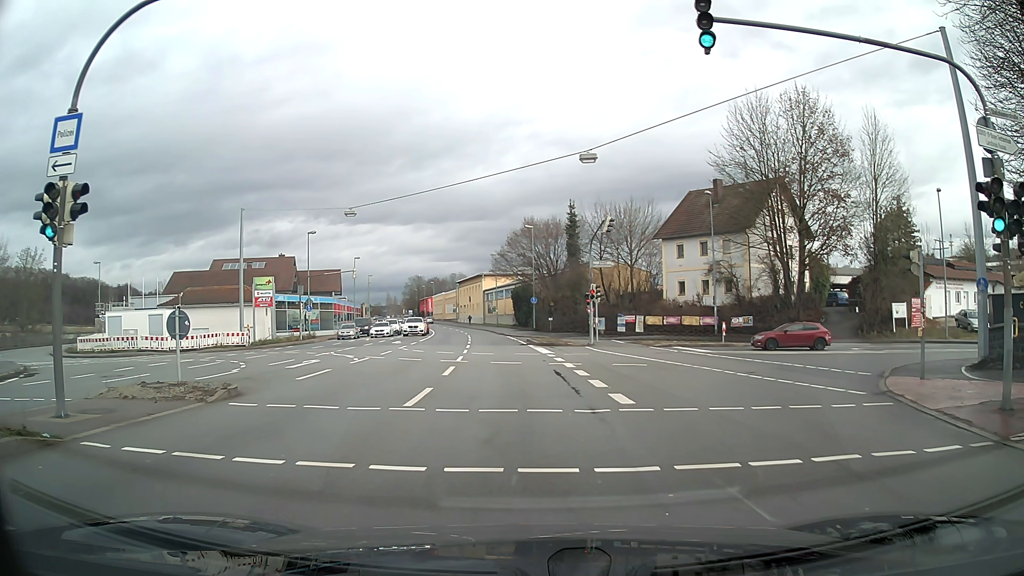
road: primary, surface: asphalt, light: Day
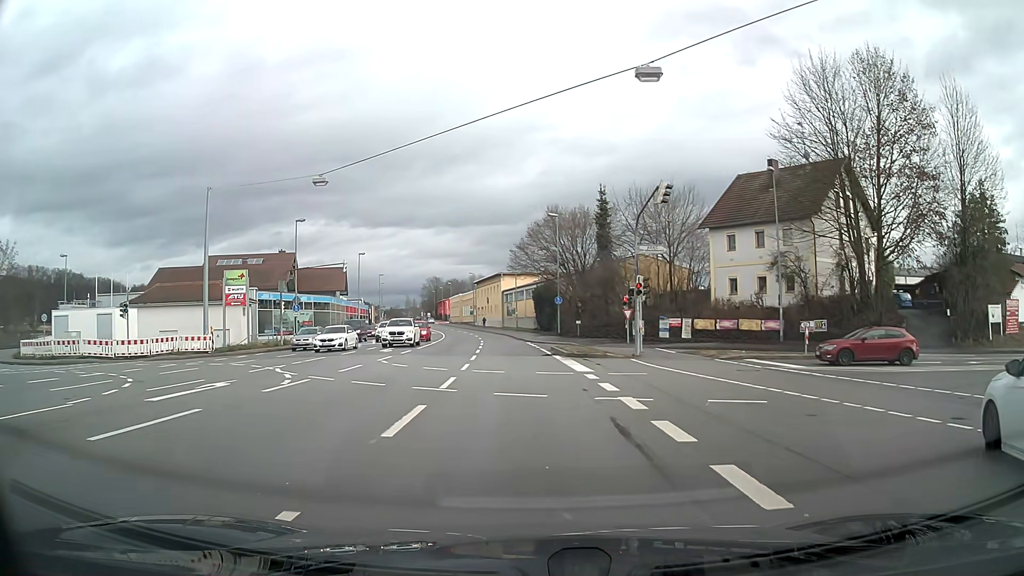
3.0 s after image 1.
(-0.2, +9.8) m; -2°
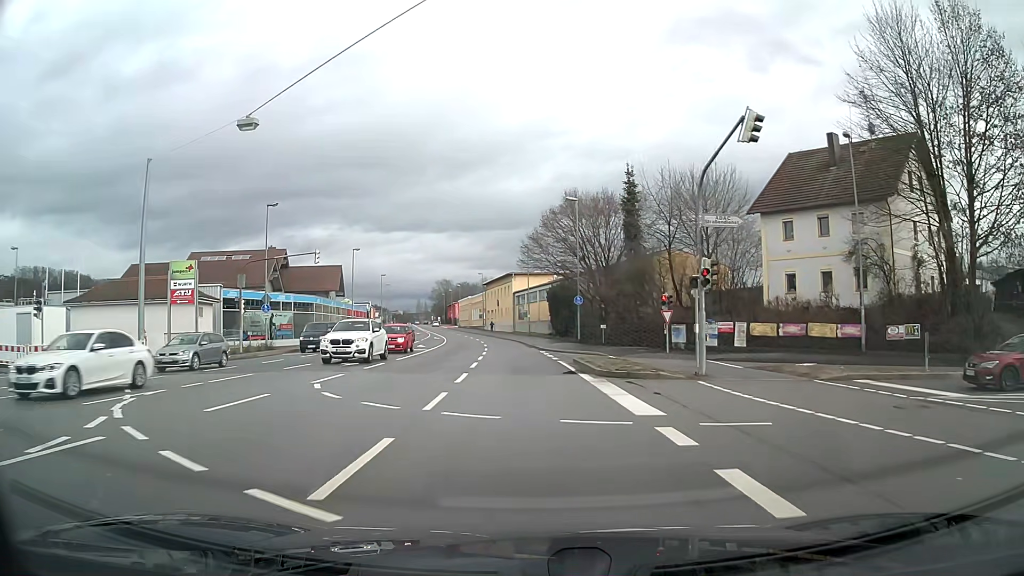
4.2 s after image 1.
(-0.1, +9.4) m; -1°
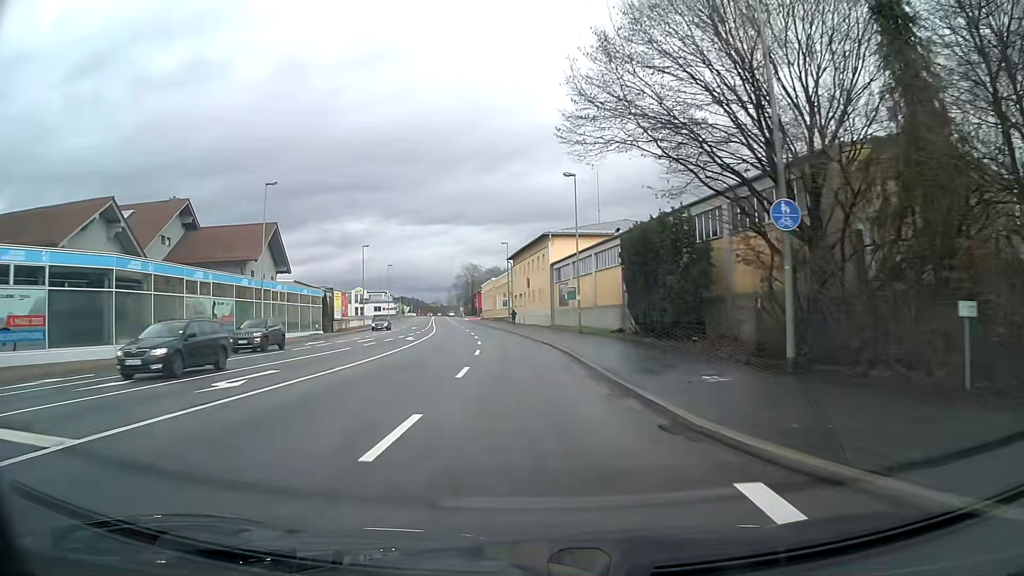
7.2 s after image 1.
(-0.9, +35.3) m; -3°
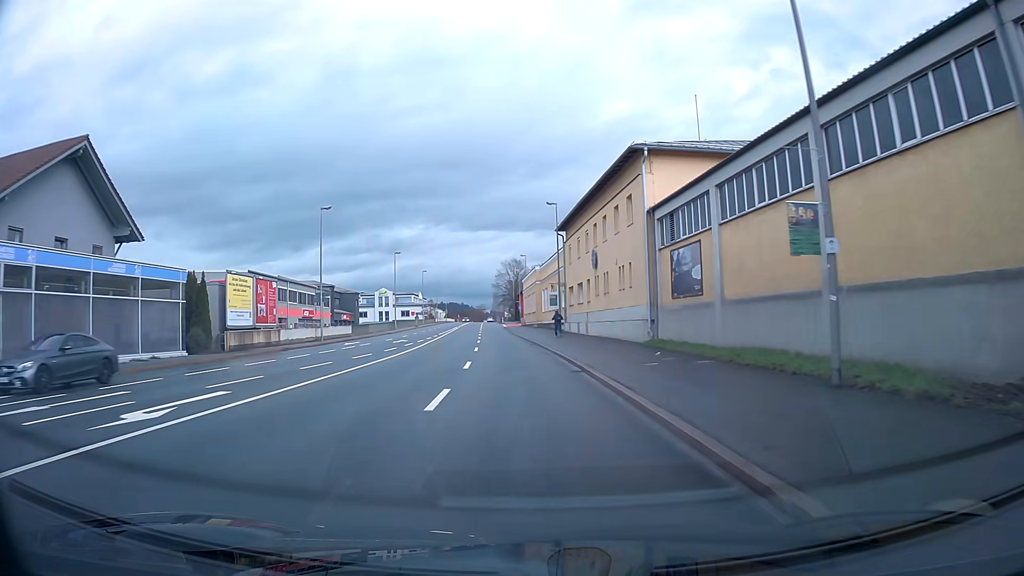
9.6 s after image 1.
(-1.3, +32.5) m; -4°
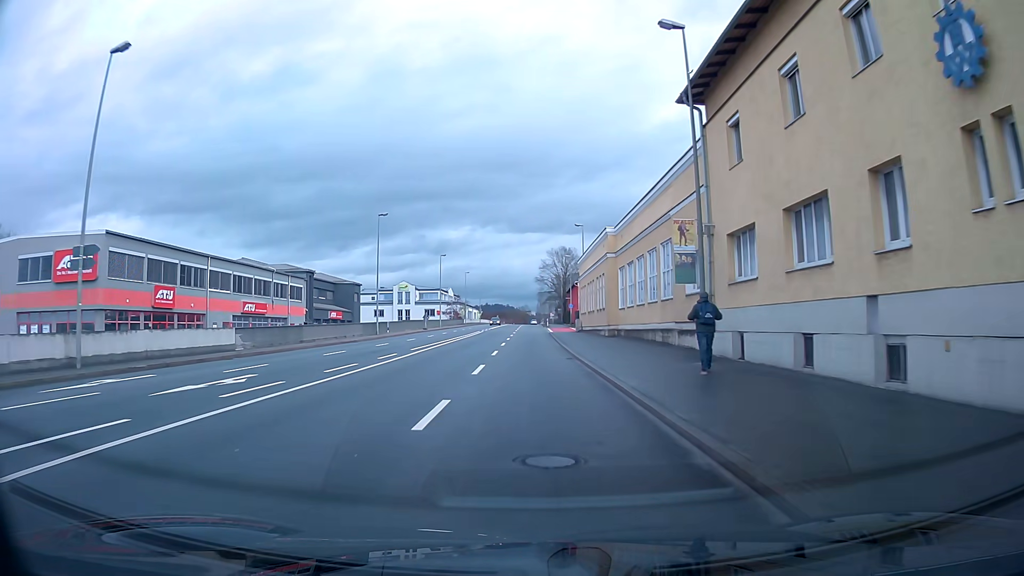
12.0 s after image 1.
(-1.3, +32.9) m; -4°
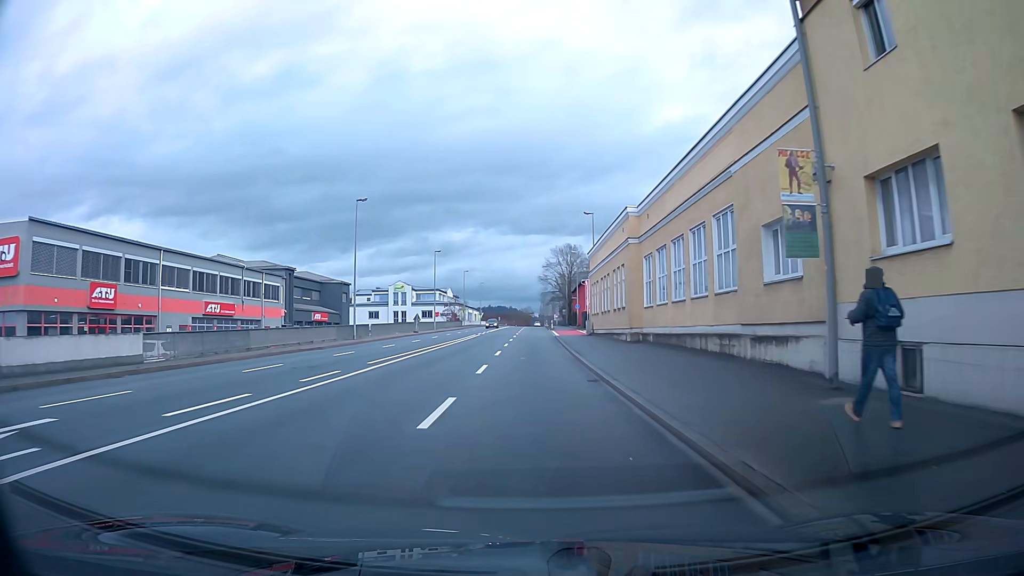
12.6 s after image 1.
(0.0, +8.2) m; 0°
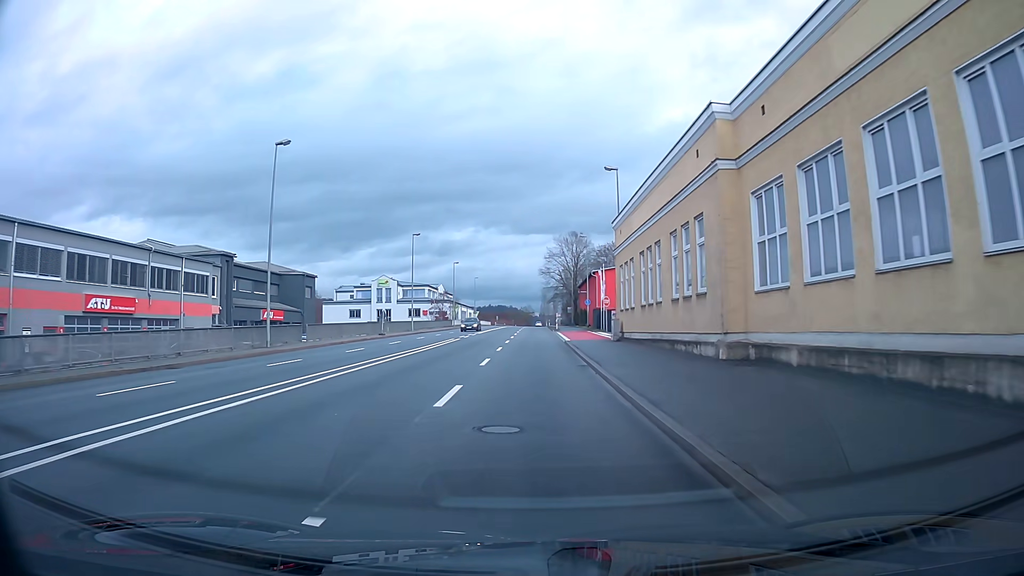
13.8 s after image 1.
(+0.1, +16.5) m; 0°
(0, +10) (0, +20) (0, +30) (0, +40) (0, +50) (0, +60) (0, +70) (0, +80) (0, +90) (0, +100) m
